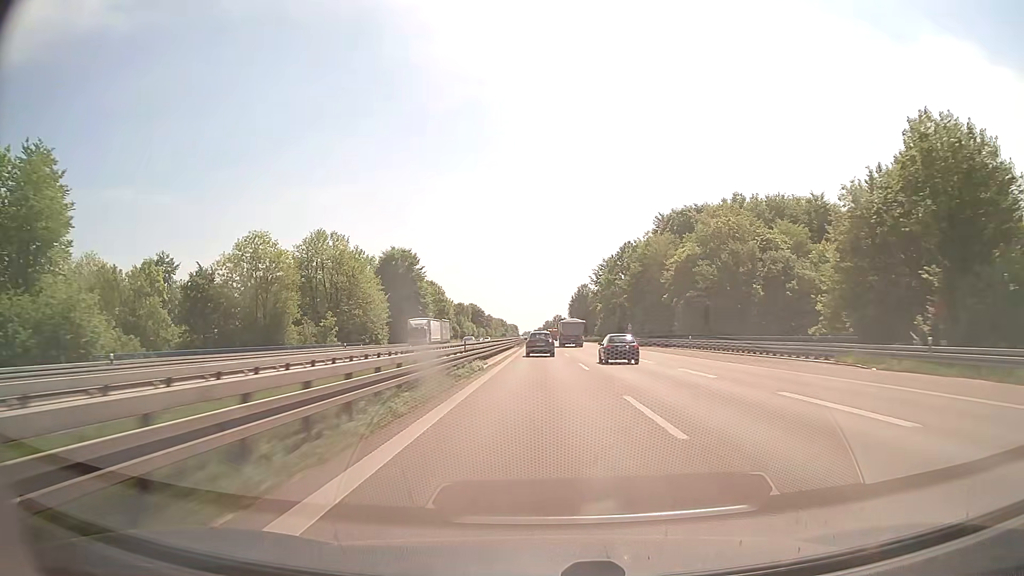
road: trunk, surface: asphalt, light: Day
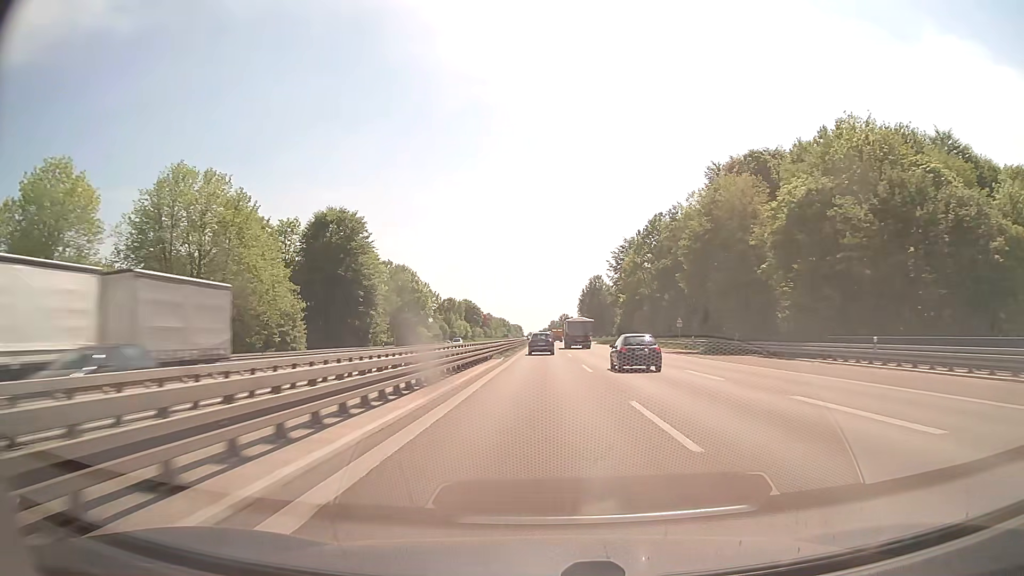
(0.0, +36.9) m; 0°
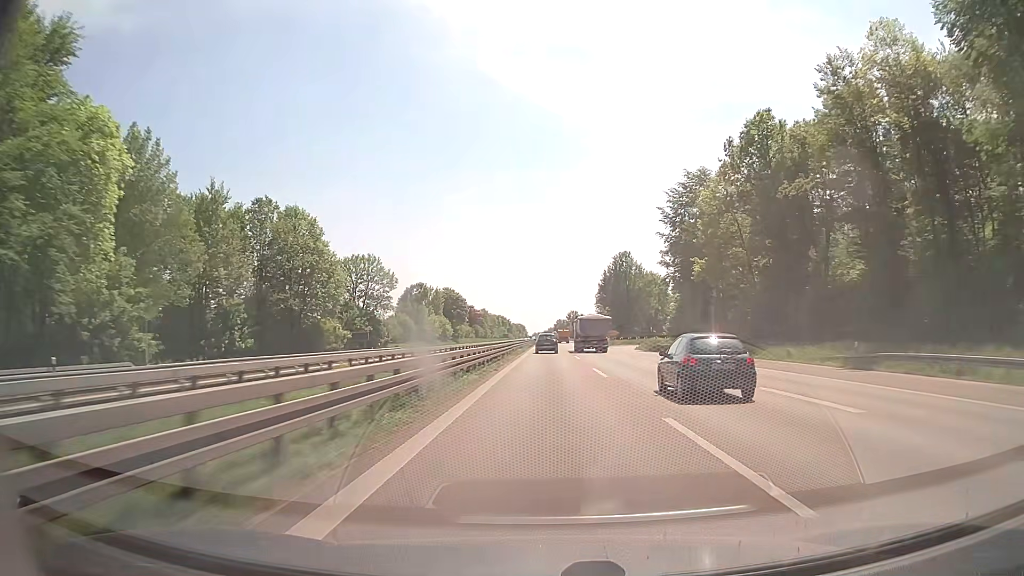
(-0.3, +56.8) m; -1°
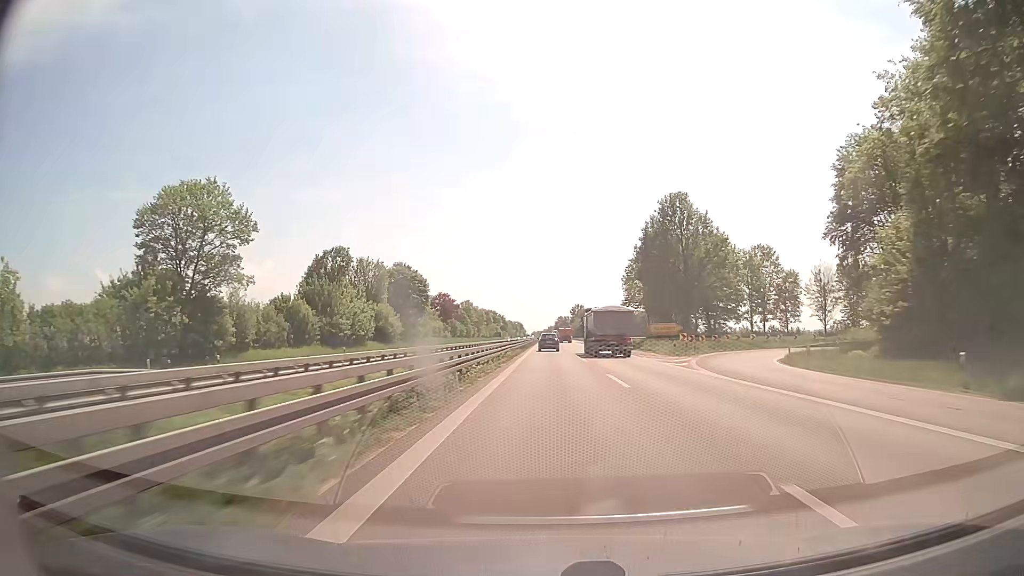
(0.0, +59.2) m; 0°
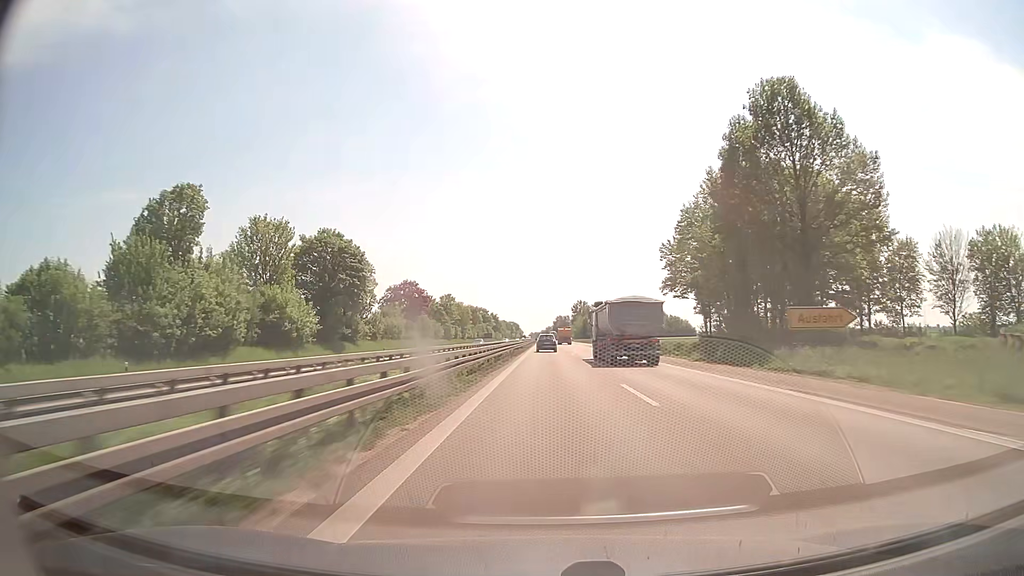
(+0.1, +40.7) m; 0°
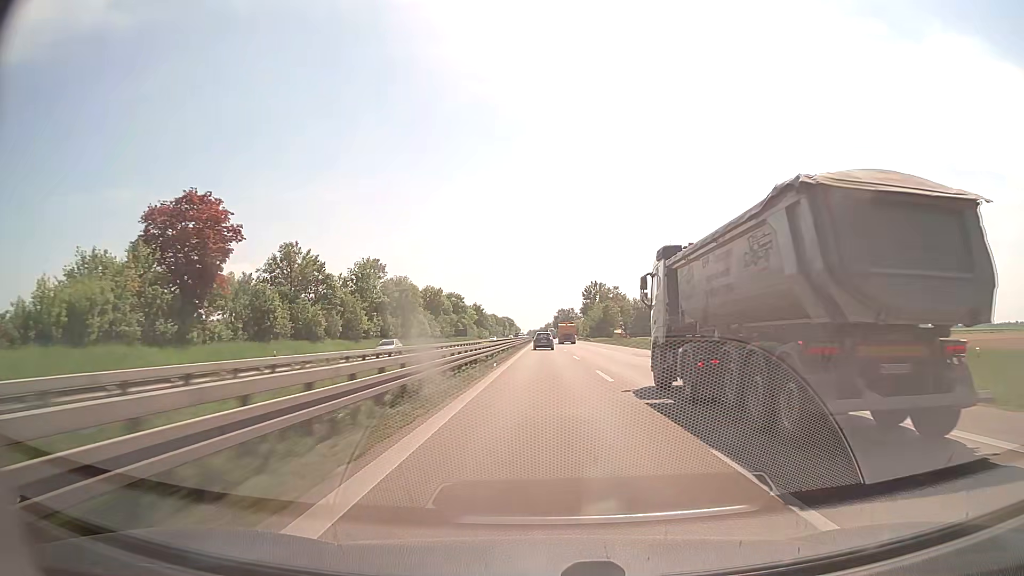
(+0.1, +83.2) m; 0°
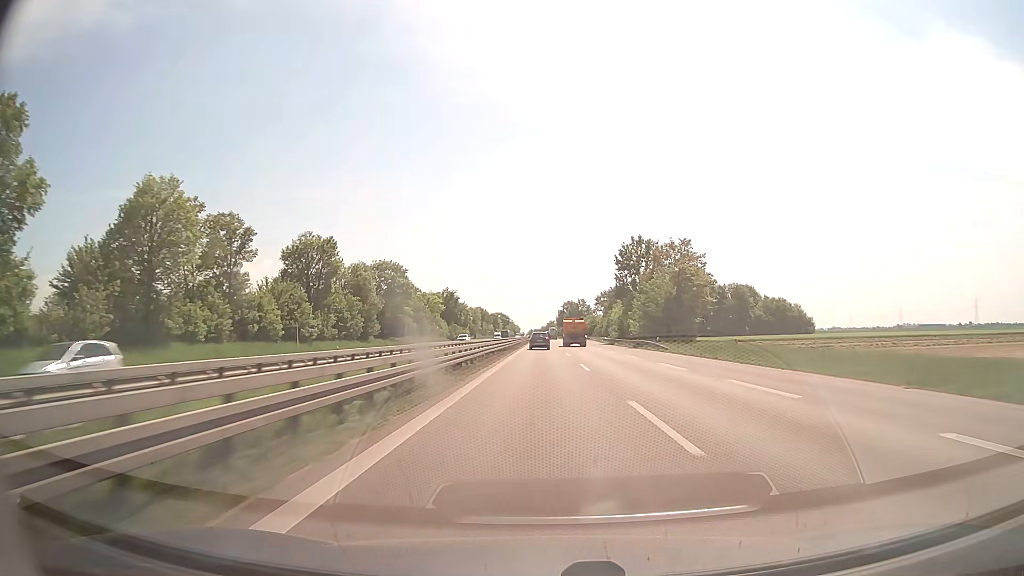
(-0.1, +83.8) m; 0°
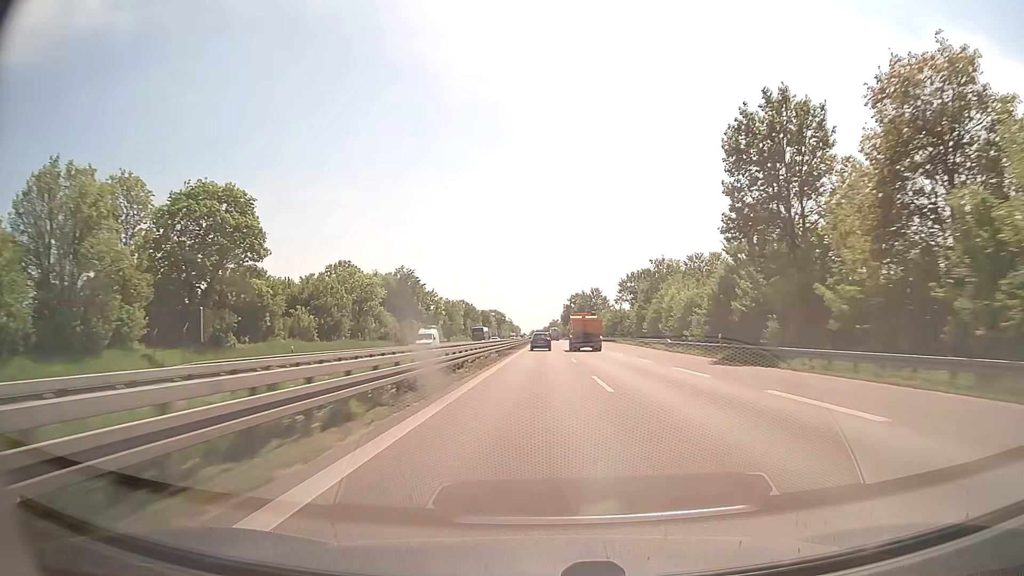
(0.0, +63.1) m; 0°
(0, +10) (0, +20) (0, +30) (0, +40) (0, +50) (0, +60) (0, +70) (0, +80) (0, +90) (0, +100) m
